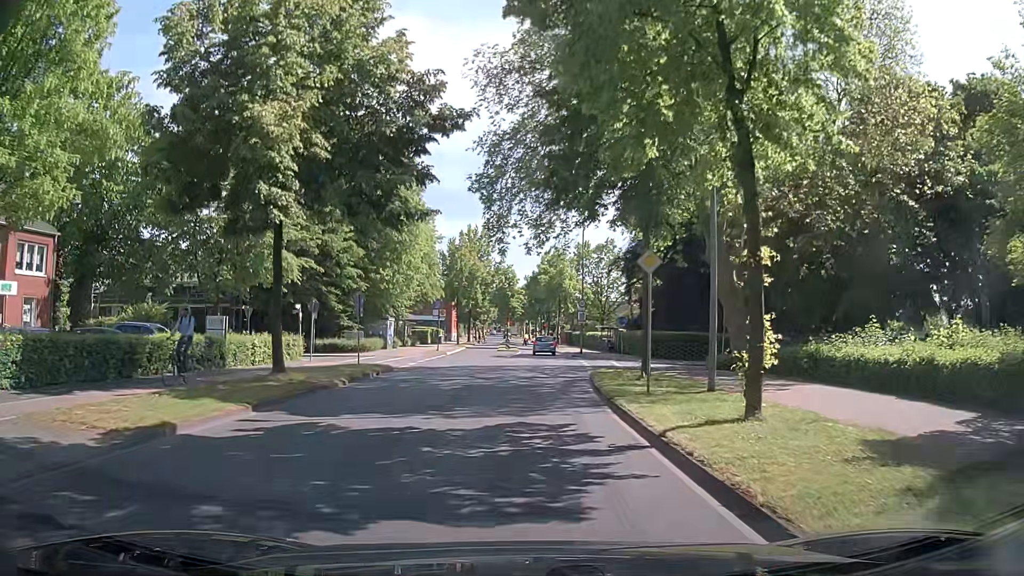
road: tertiary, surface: asphalt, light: Day
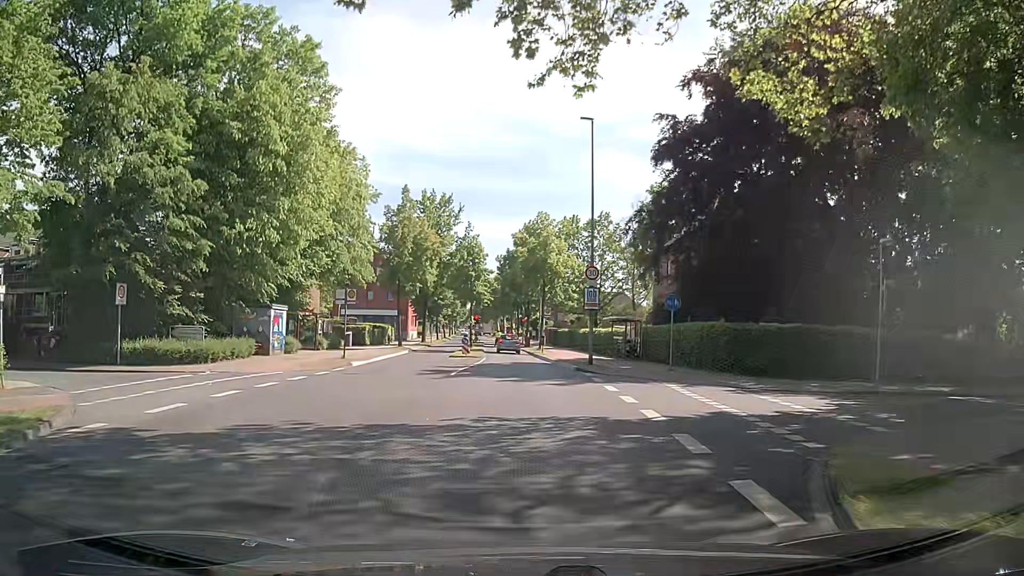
(+0.1, +22.4) m; +1°
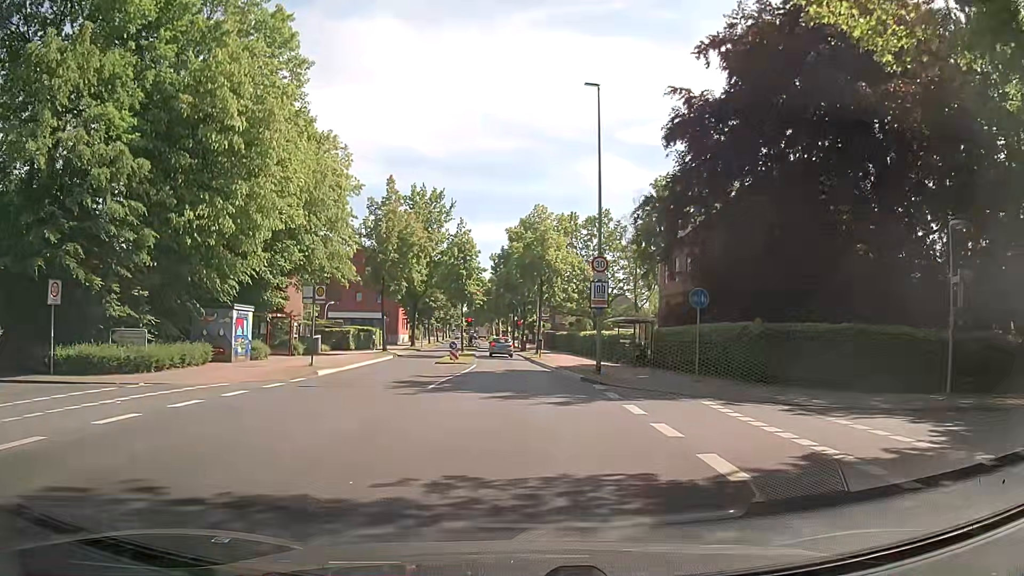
(0.0, +4.4) m; +1°
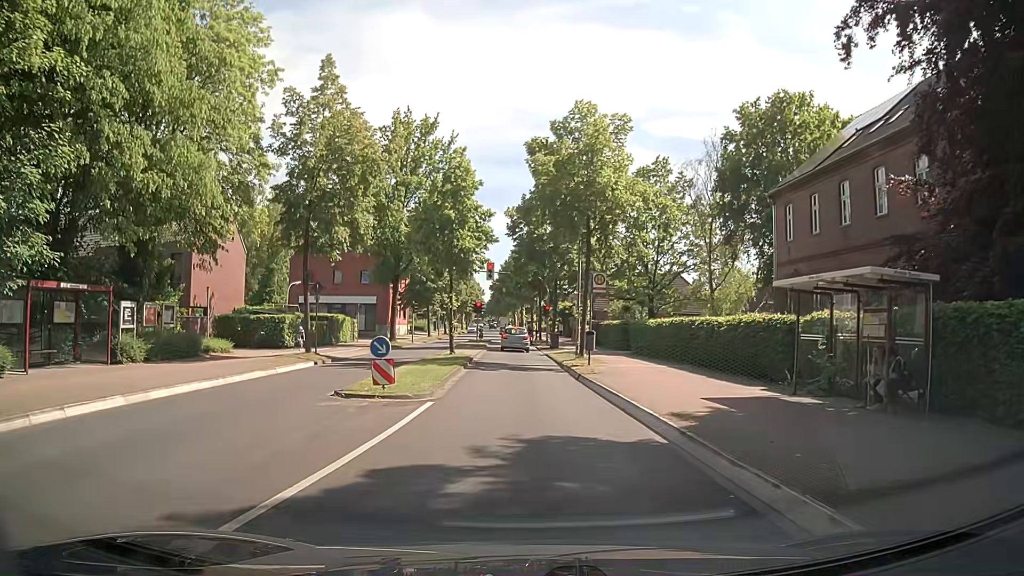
(-0.5, +21.6) m; -3°
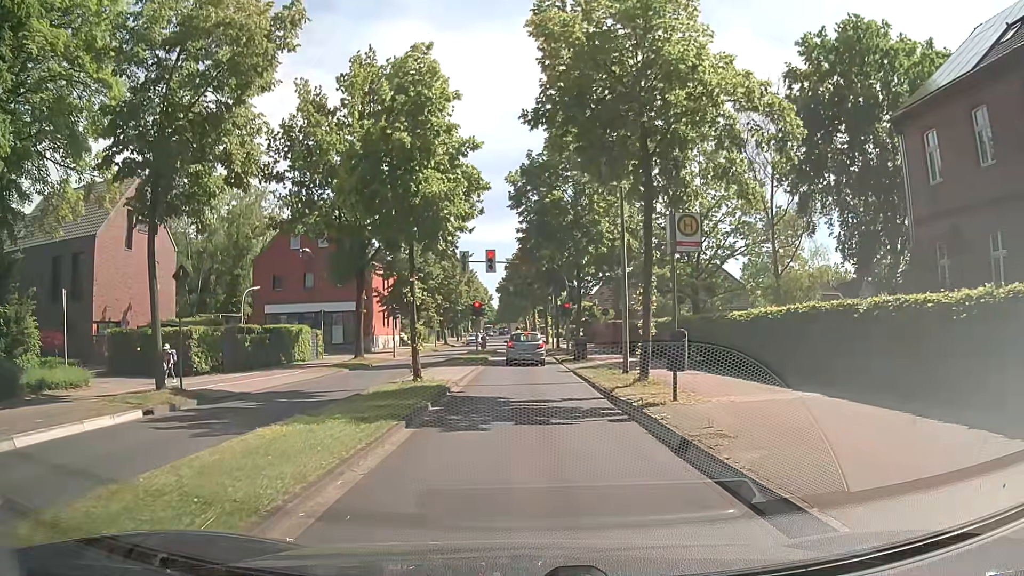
(-0.2, +12.4) m; -1°
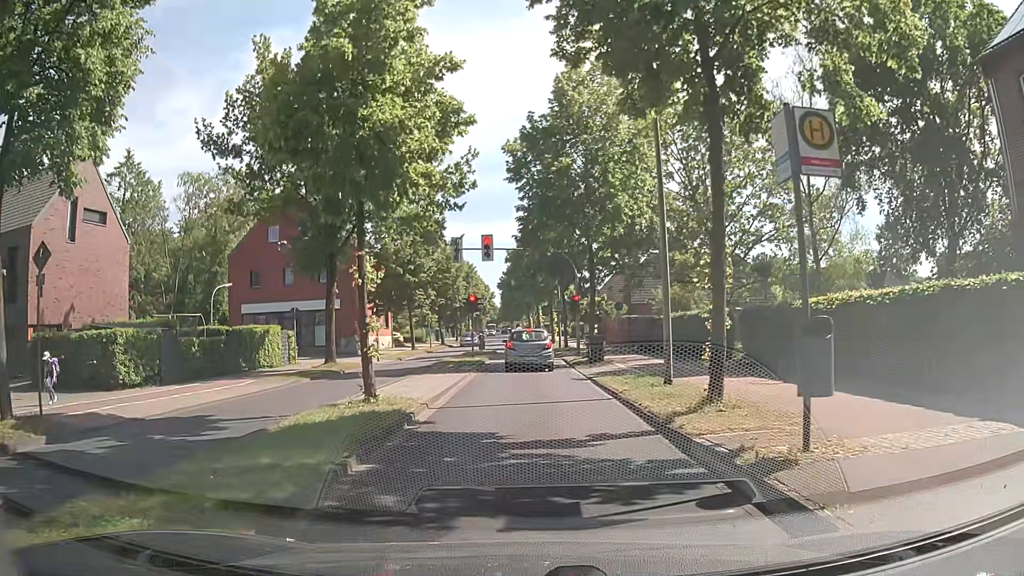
(+0.1, +5.7) m; +1°
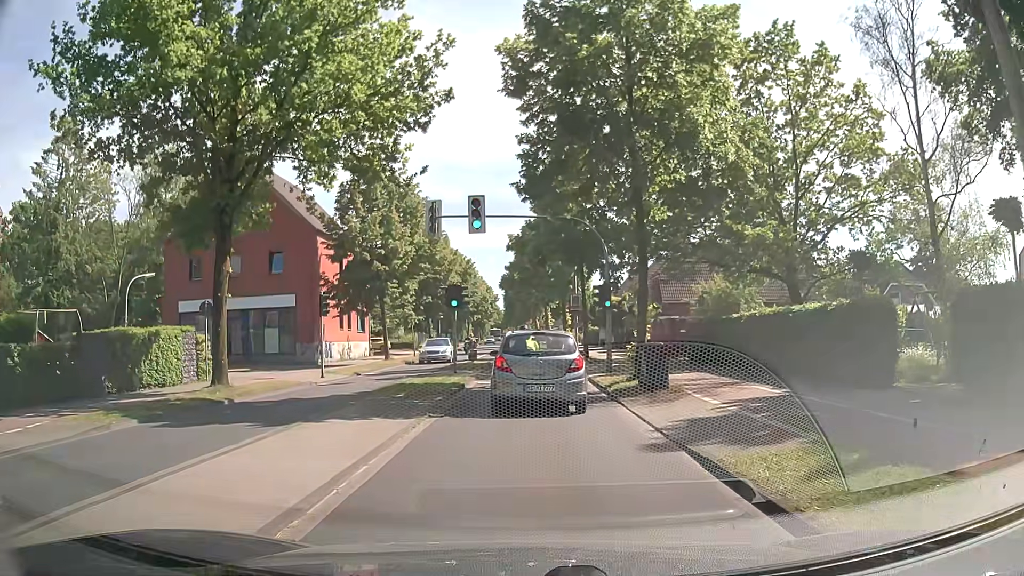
(-0.3, +11.2) m; -1°
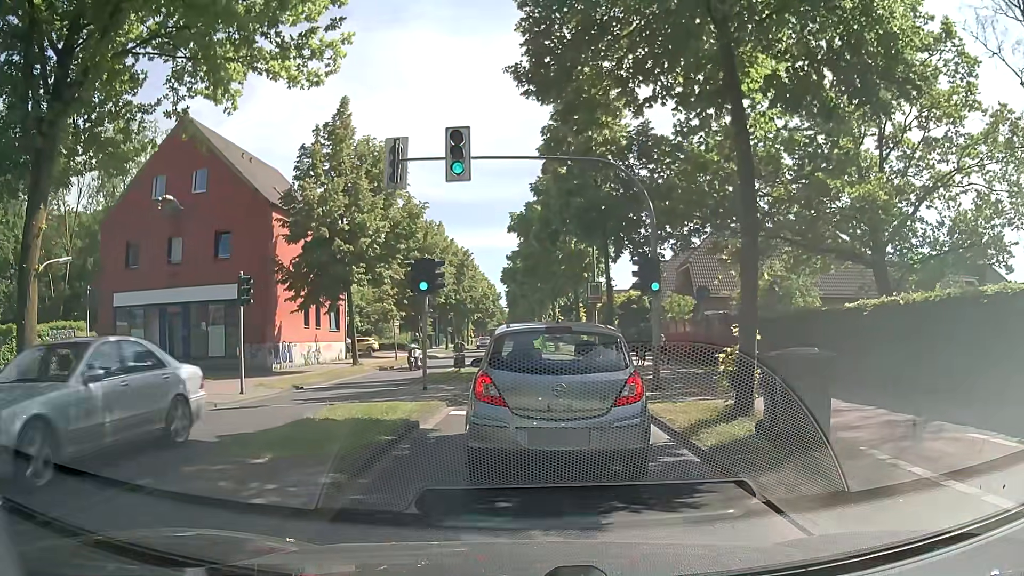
(-0.2, +8.1) m; -2°
